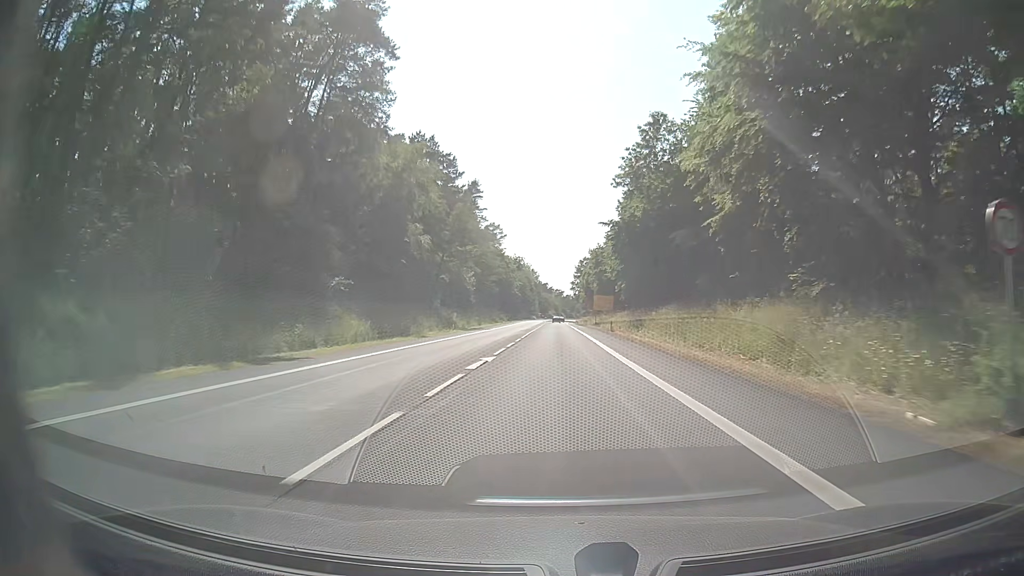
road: secondary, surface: asphalt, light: Day
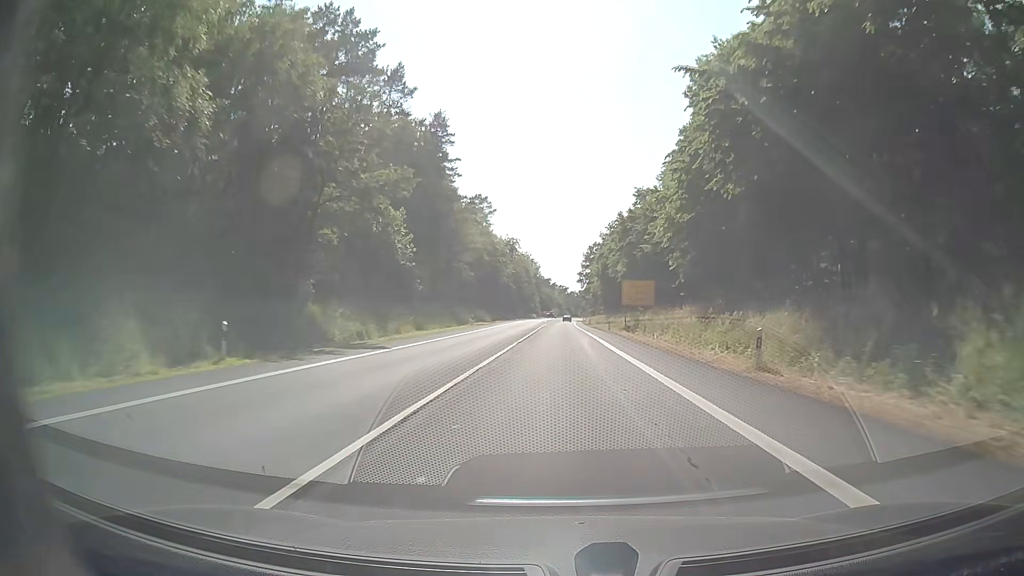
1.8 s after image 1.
(+0.1, +41.2) m; 0°
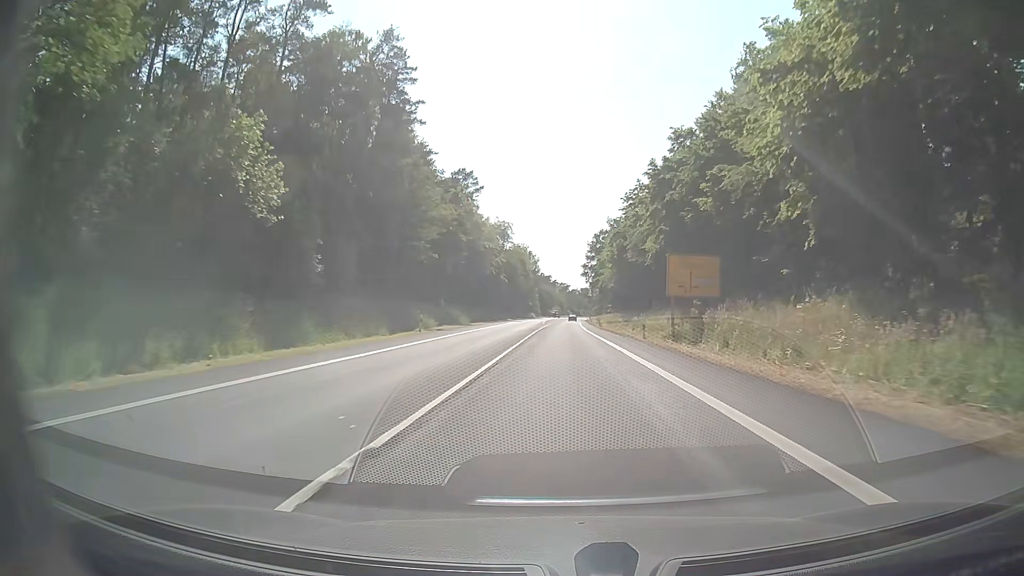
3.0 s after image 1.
(-0.2, +25.6) m; 0°
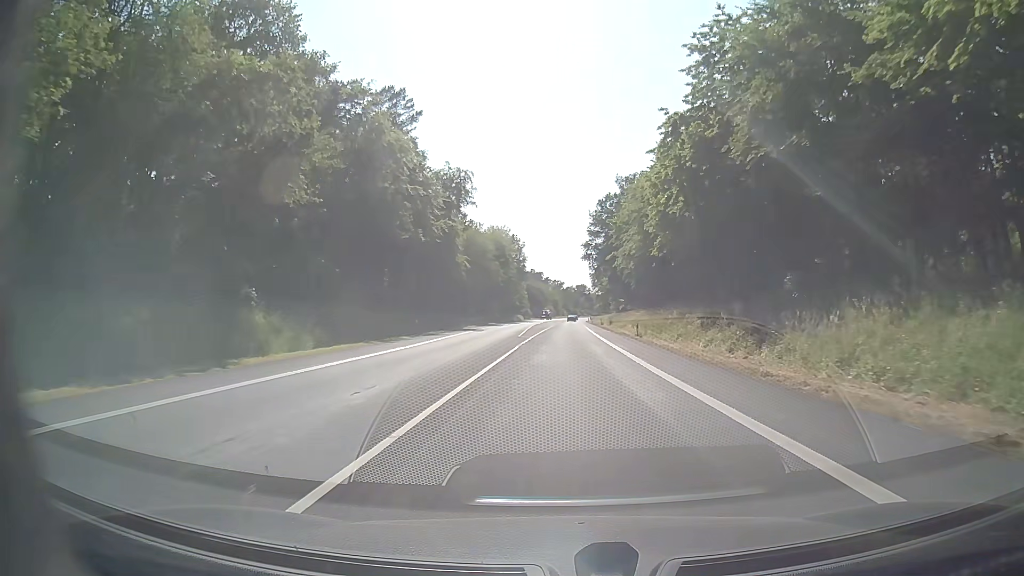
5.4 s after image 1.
(+0.3, +46.9) m; 0°
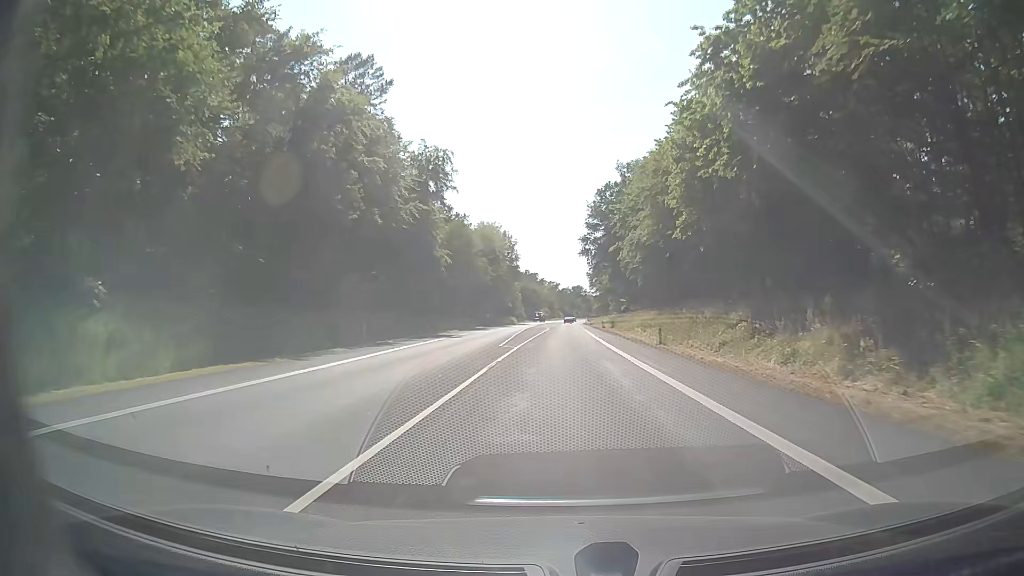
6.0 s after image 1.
(+0.1, +11.2) m; +1°
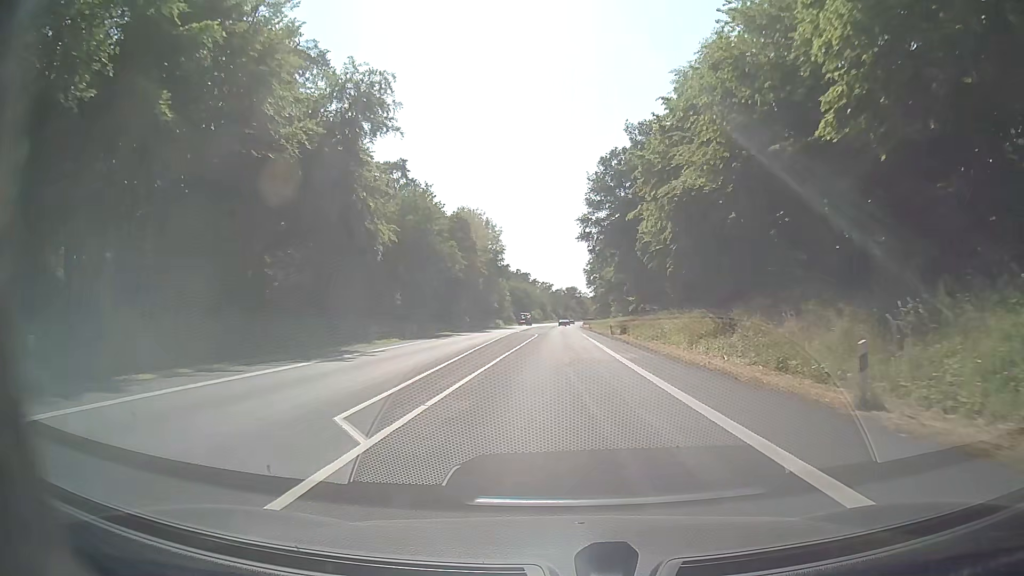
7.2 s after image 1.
(+0.1, +22.6) m; +1°
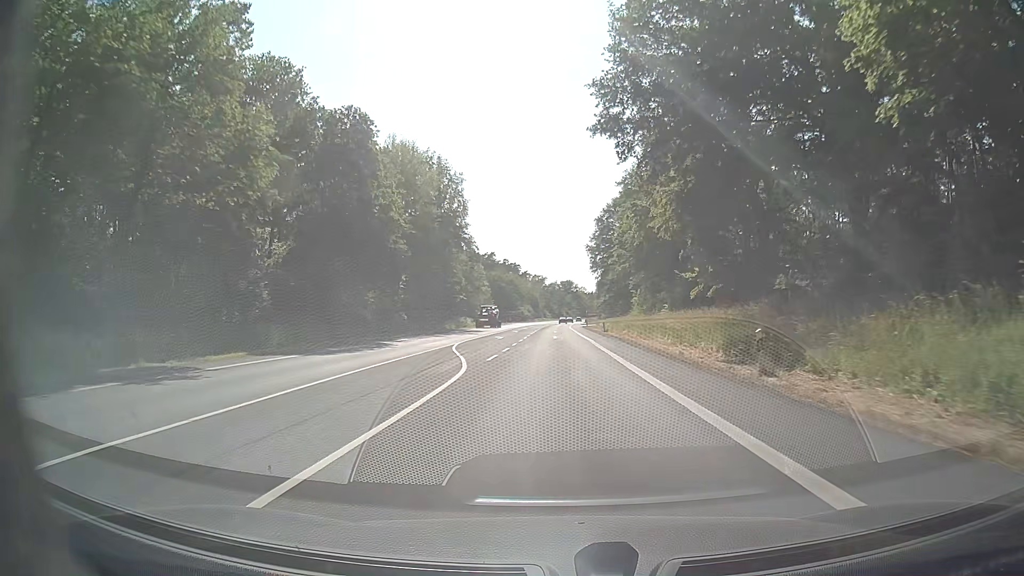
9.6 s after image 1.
(+0.3, +46.0) m; 0°
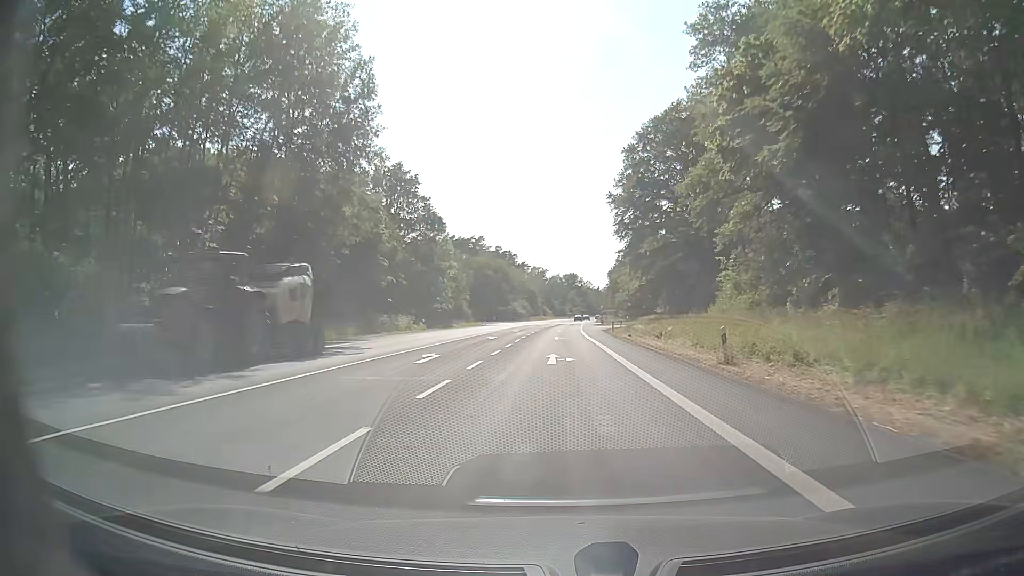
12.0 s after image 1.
(+0.2, +46.4) m; 0°
(0, +10) (0, +20) (0, +30) (0, +40) (0, +50) (0, +60) (0, +70) (0, +80) (+1, +90) (+1, +100) m
